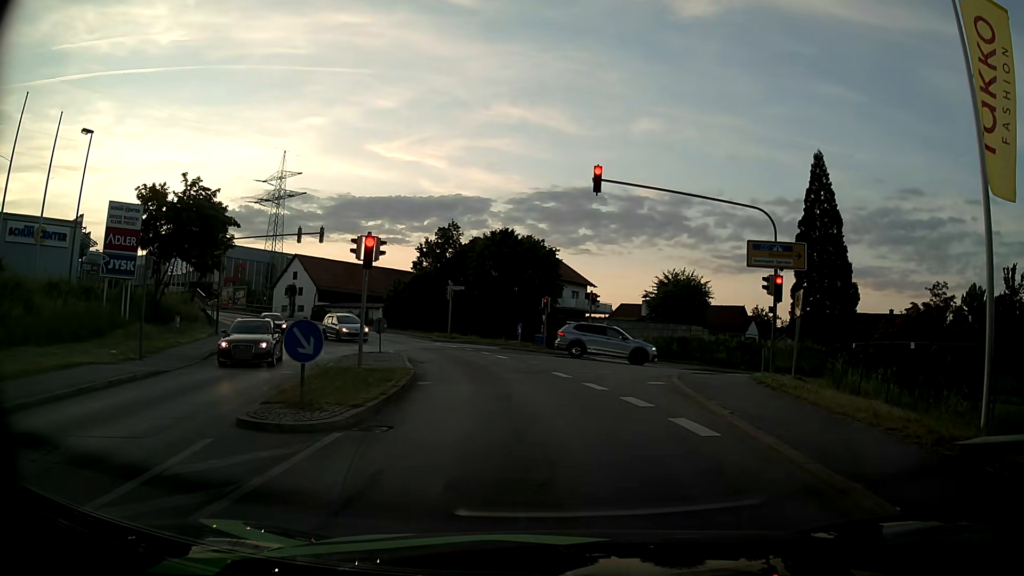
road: tertiary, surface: asphalt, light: Day
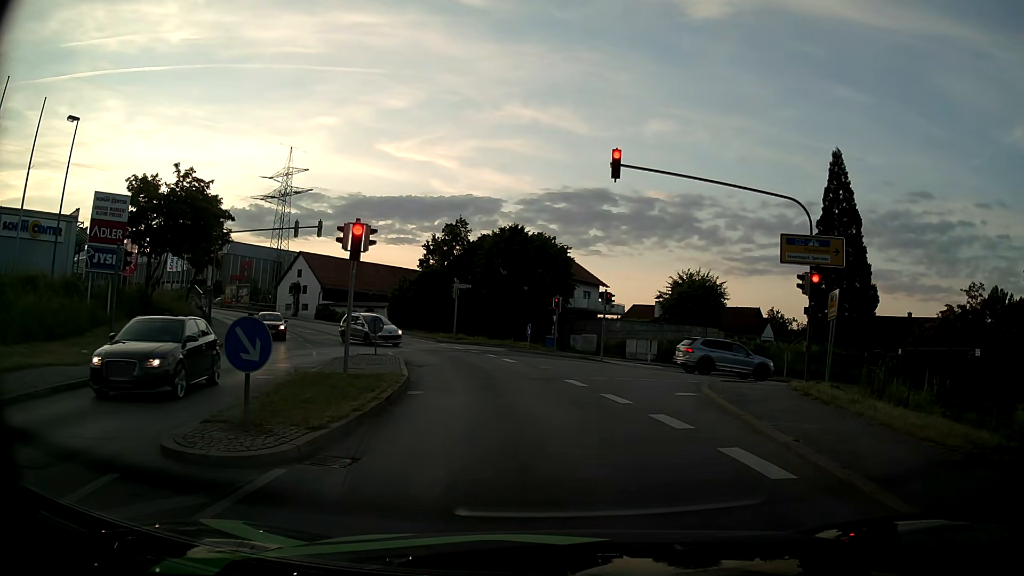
(0.0, +2.1) m; -1°
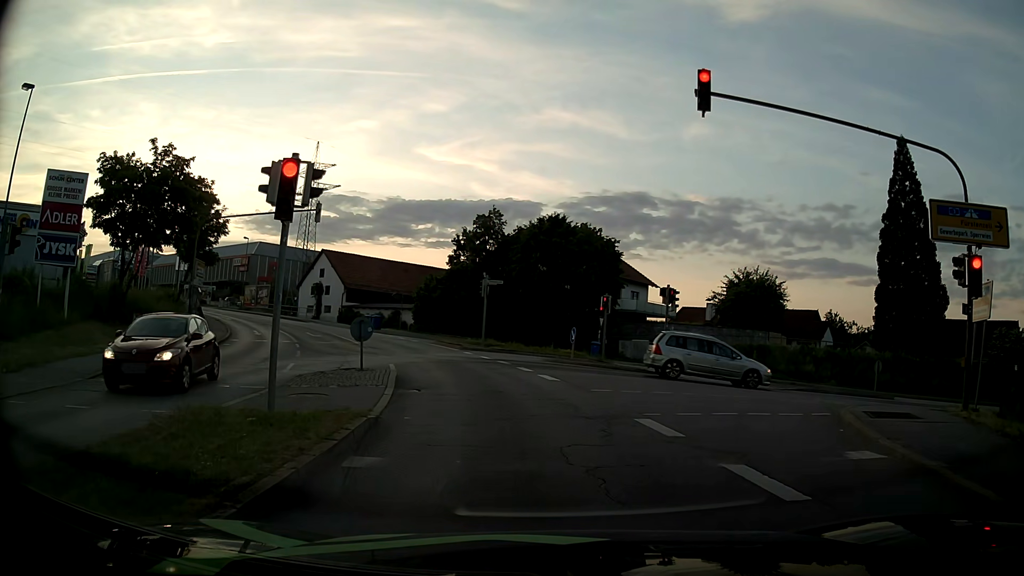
(-0.2, +6.3) m; -2°
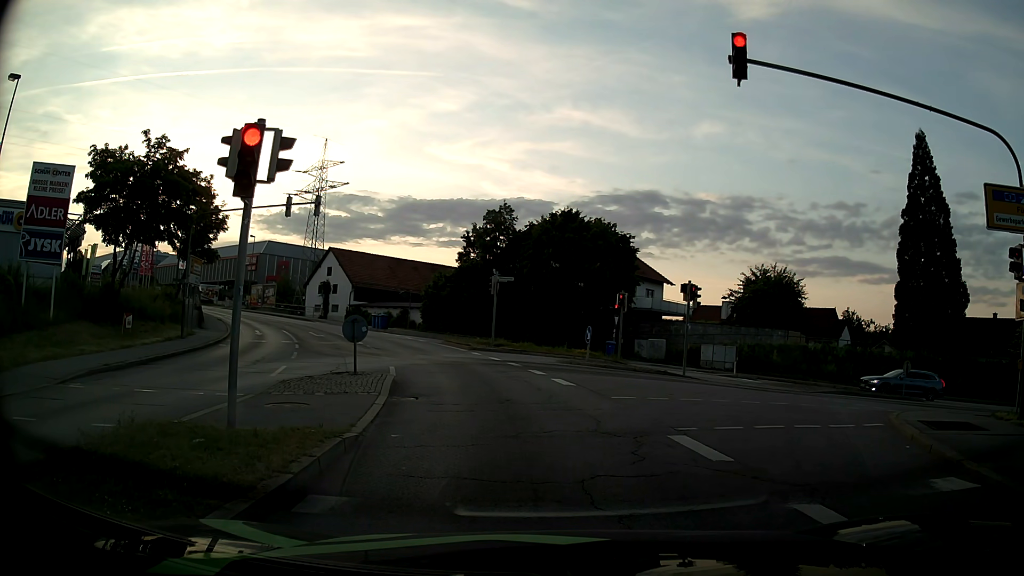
(0.0, +1.6) m; -1°
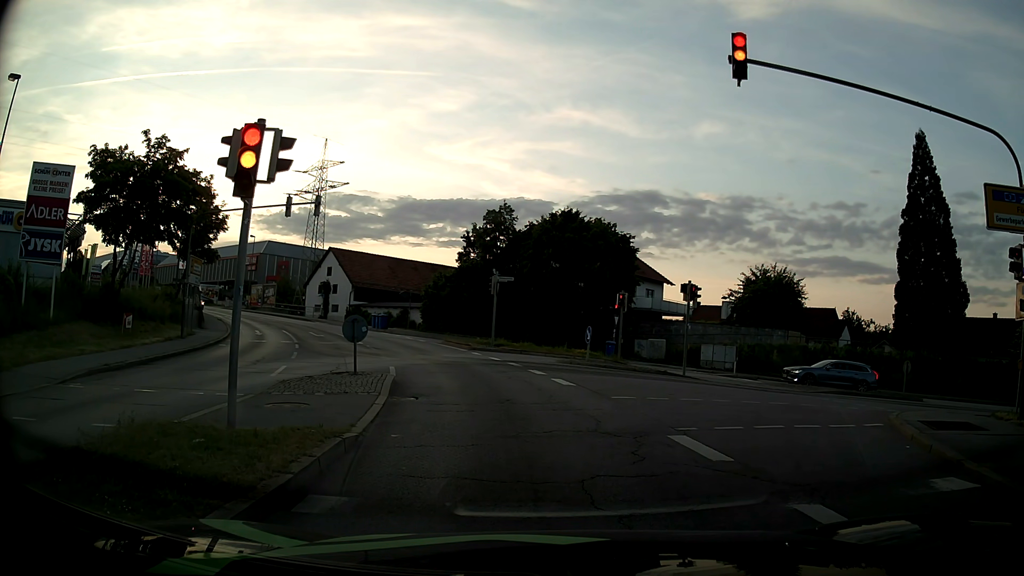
(0.0, 0.0) m; 0°
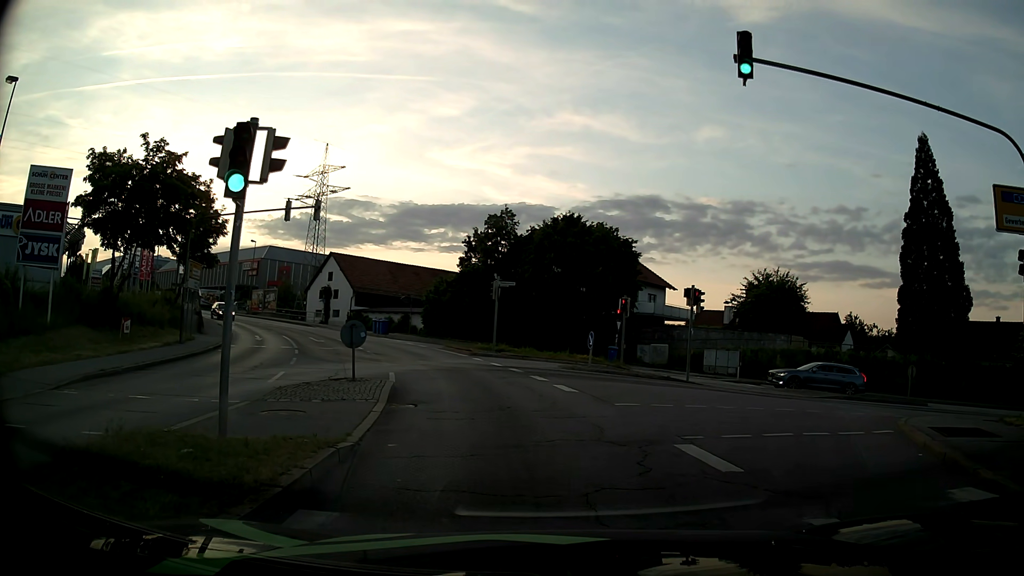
(0.0, +0.4) m; 0°
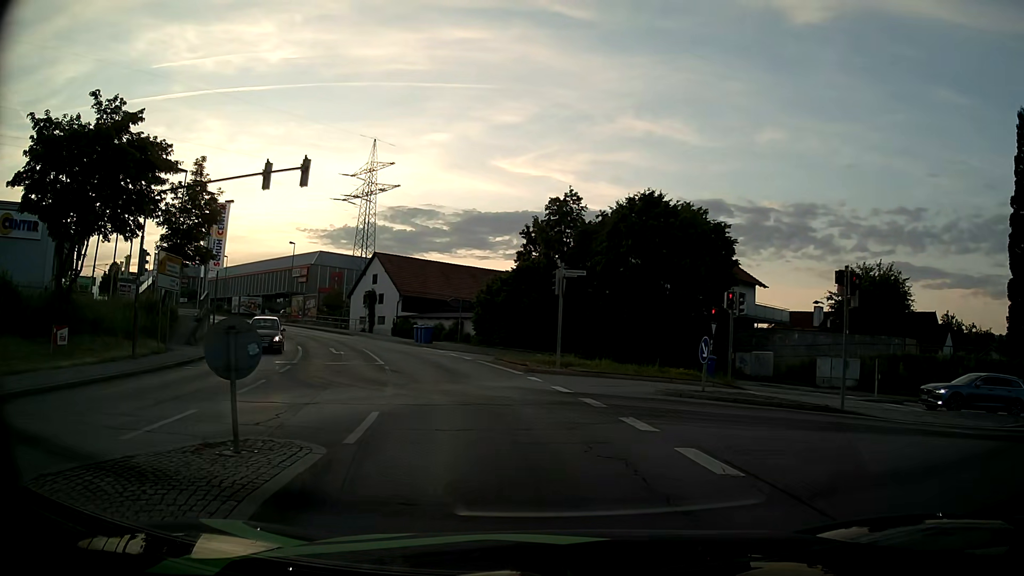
(-0.6, +9.1) m; -8°
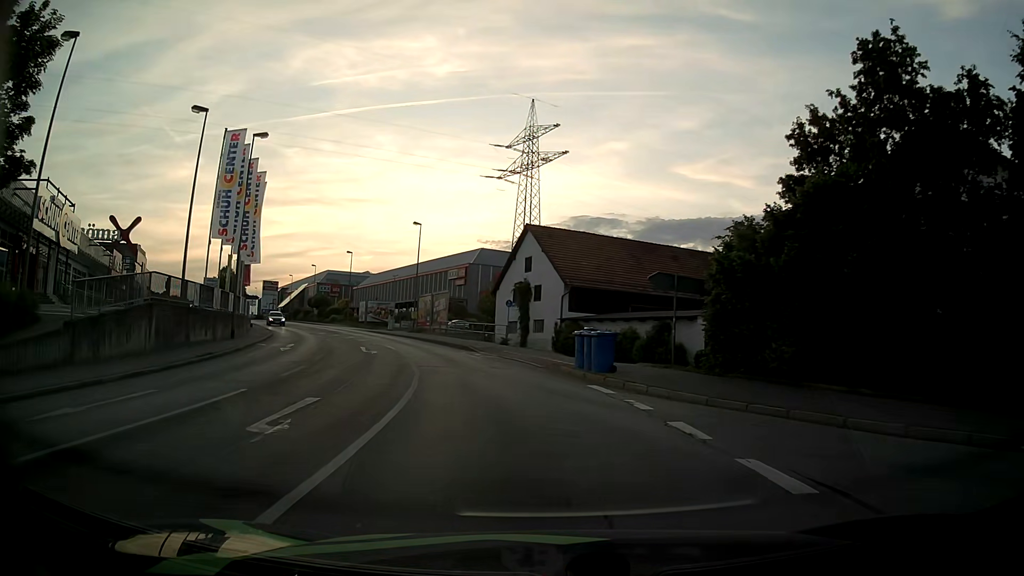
(-3.1, +24.3) m; -15°
(-1, +10) (-2, +20) (-5, +30) (-8, +39) (-12, +48) (-17, +57) (-21, +66) (-26, +75) (-31, +83) (-36, +92) m
